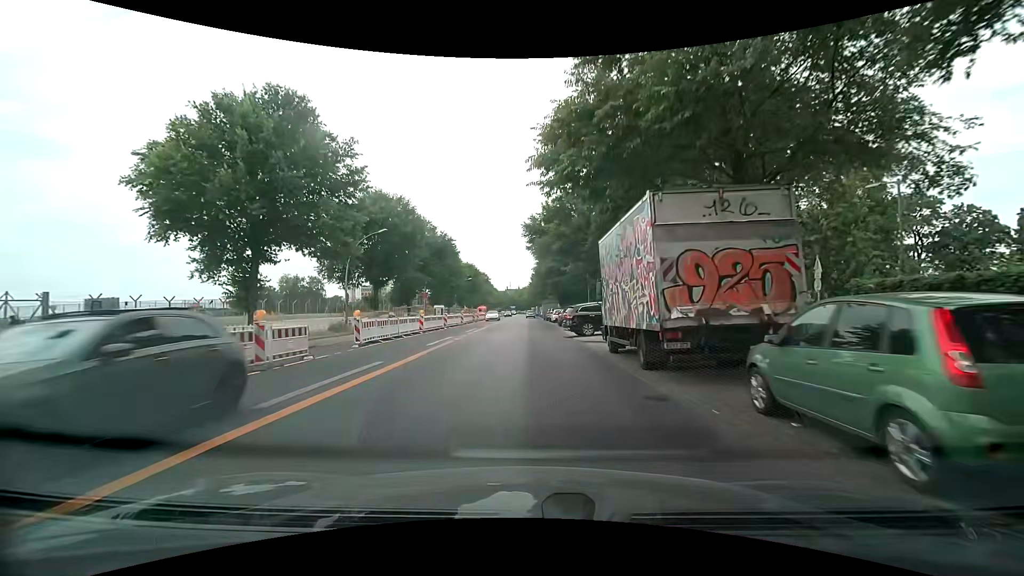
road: secondary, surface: asphalt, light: Day
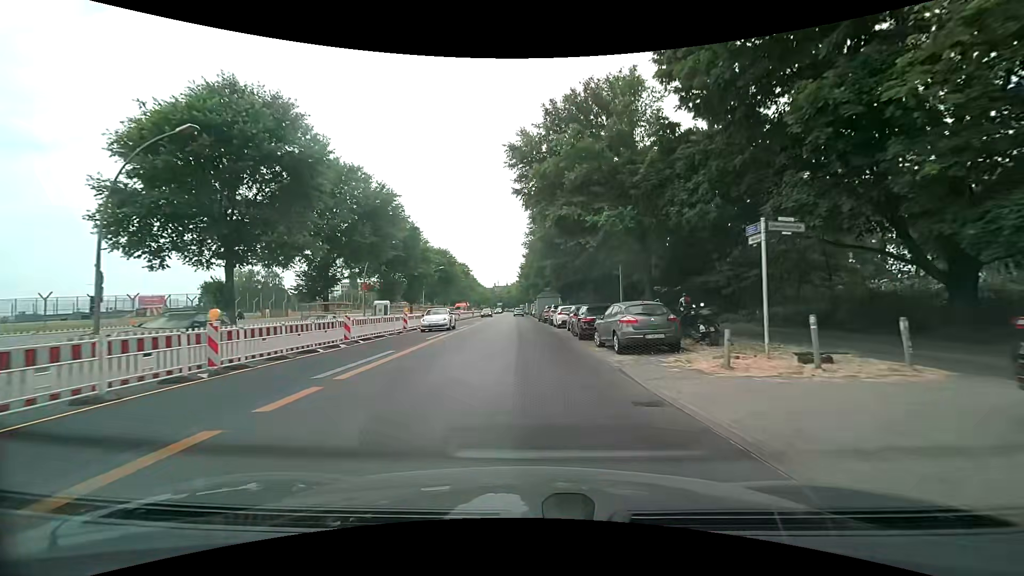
(+0.1, +21.4) m; +1°
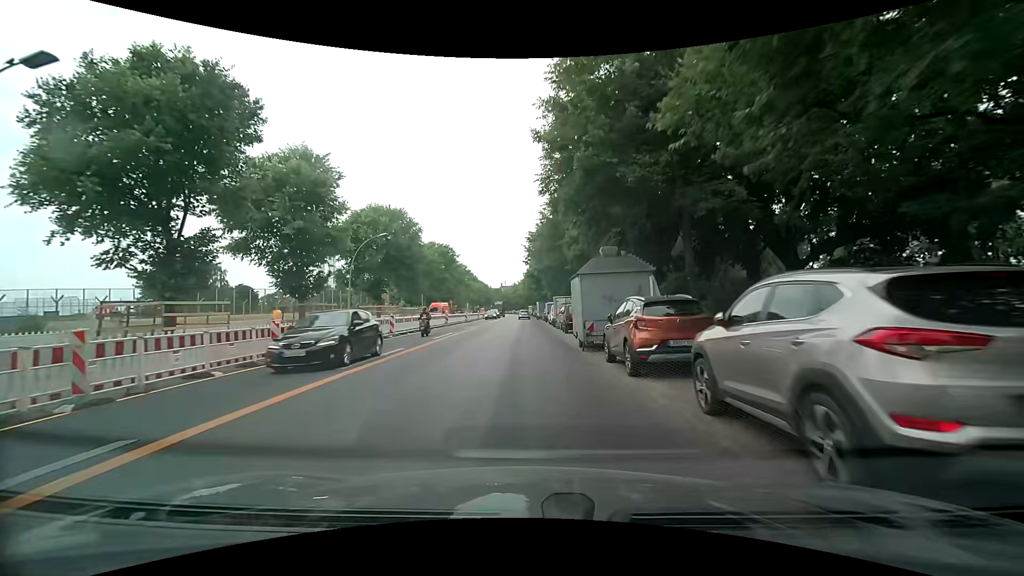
(+0.1, +34.6) m; -1°
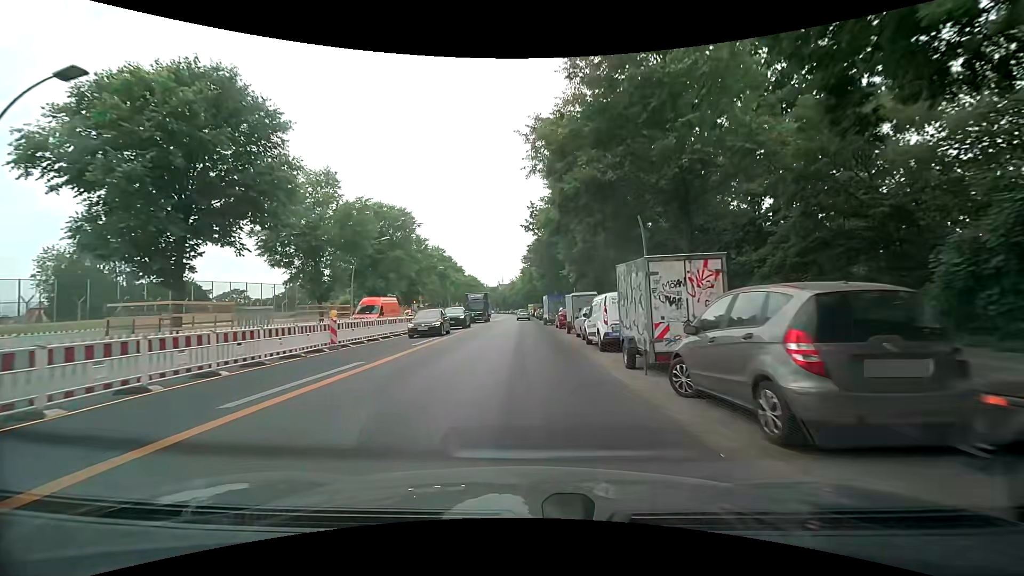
(0.0, +28.6) m; 0°
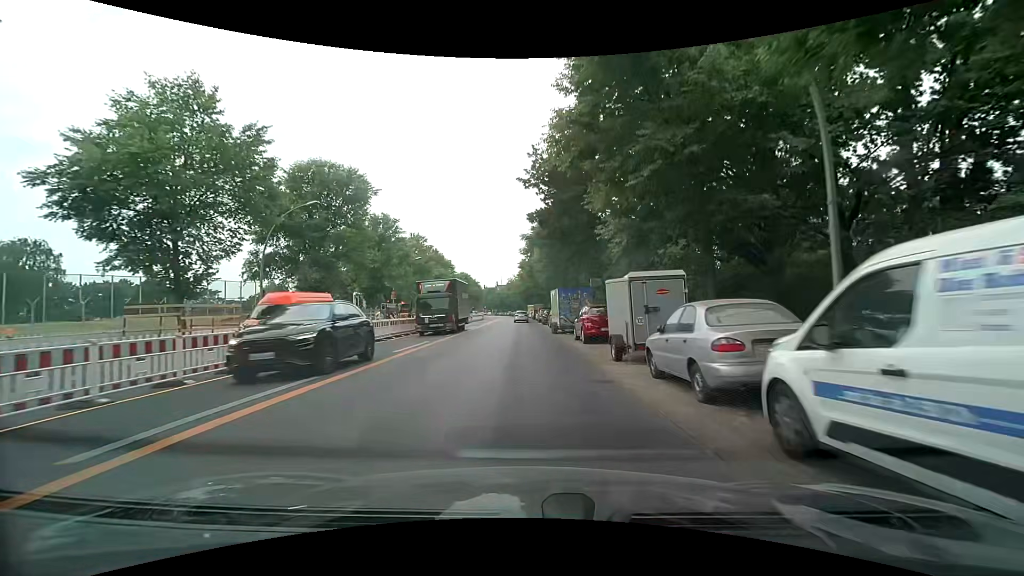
(0.0, +14.5) m; 0°
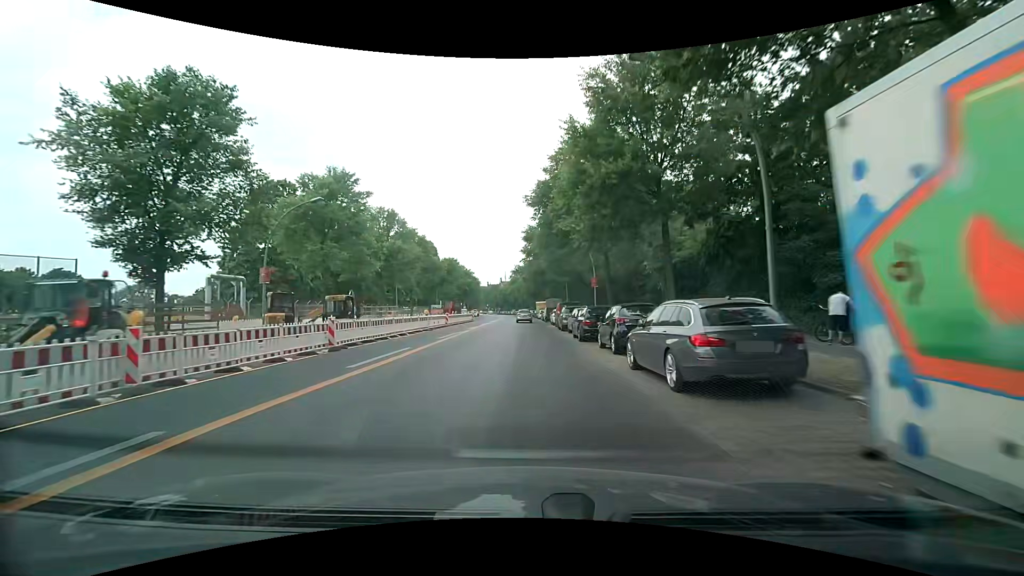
(-0.2, +29.1) m; 0°
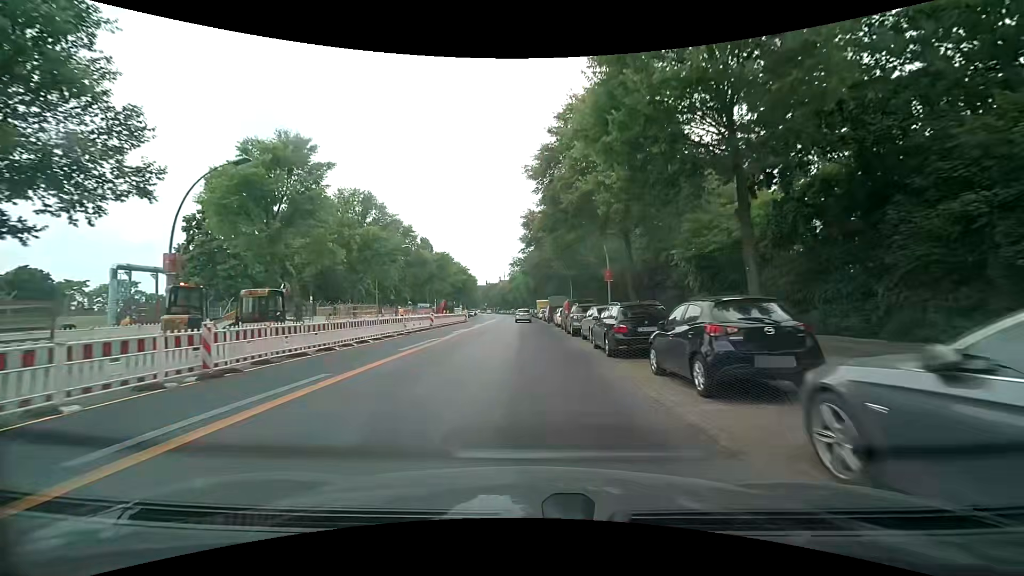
(0.0, +7.3) m; 0°
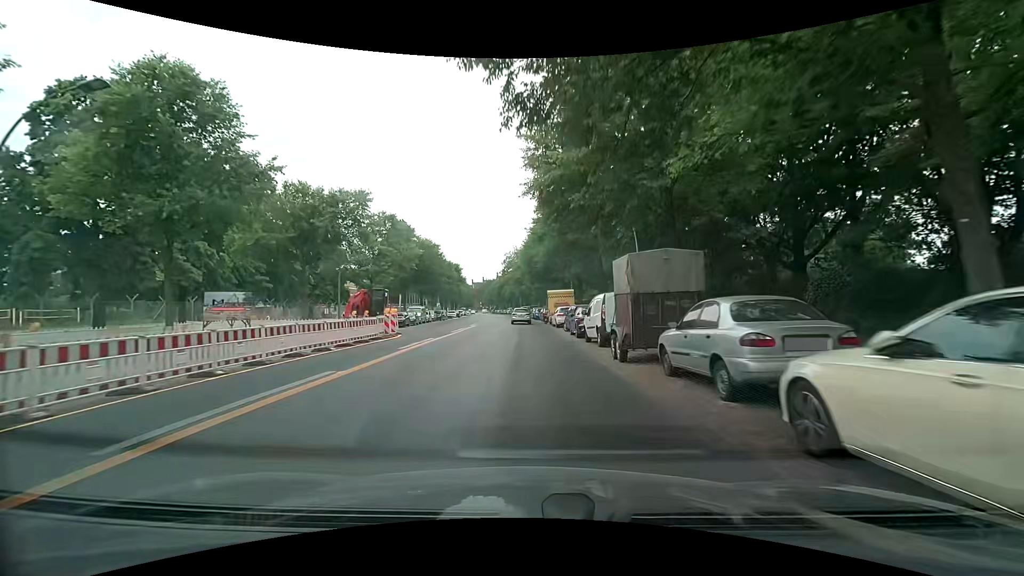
(0.0, +35.8) m; 0°
(0, +10) (0, +20) (0, +30) (0, +40) (-1, +50) (-1, +60) (-1, +70) (-2, +80) (-3, +90) (-3, +100) m
